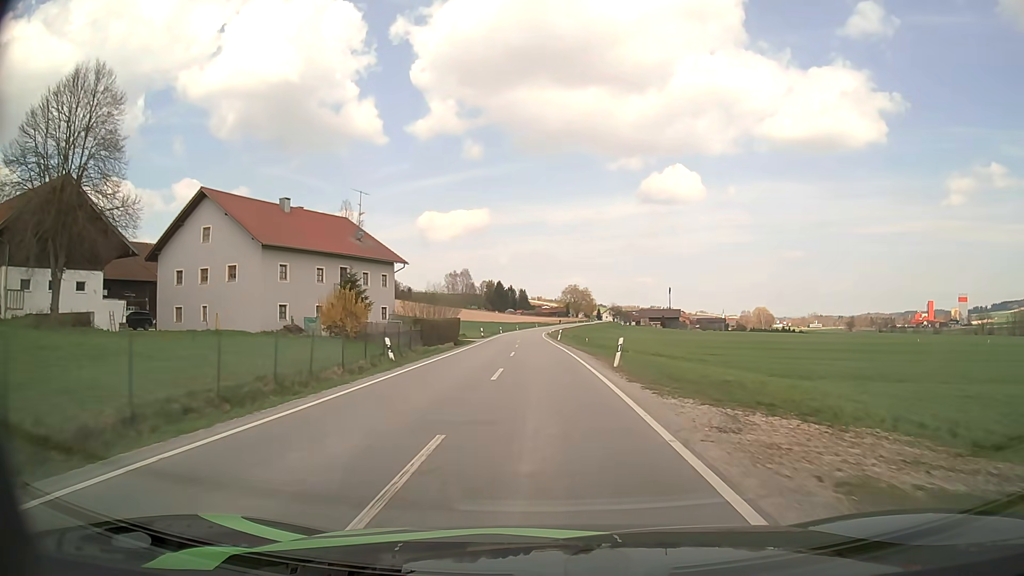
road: secondary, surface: asphalt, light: Day
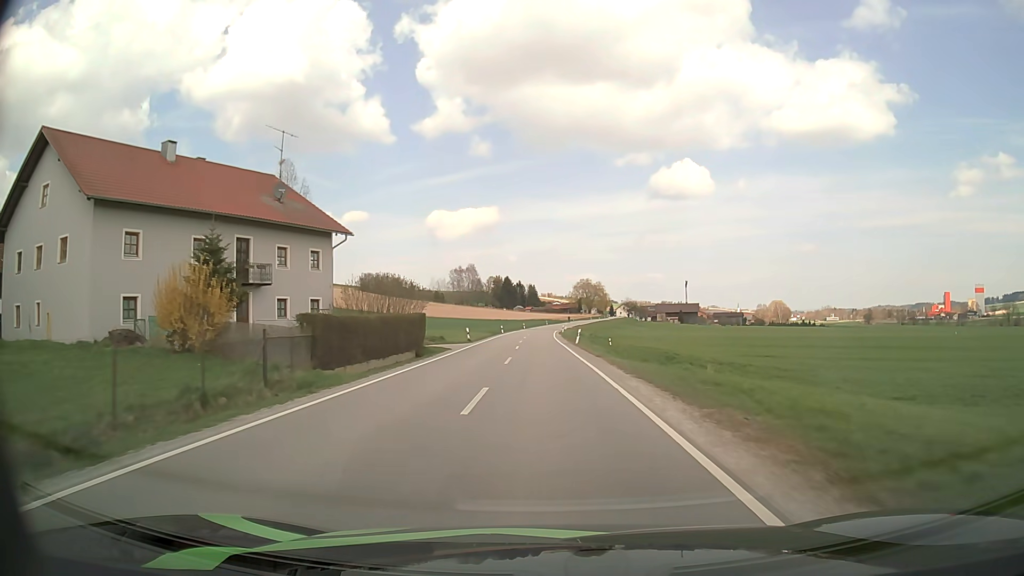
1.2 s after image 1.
(-0.1, +18.6) m; -1°
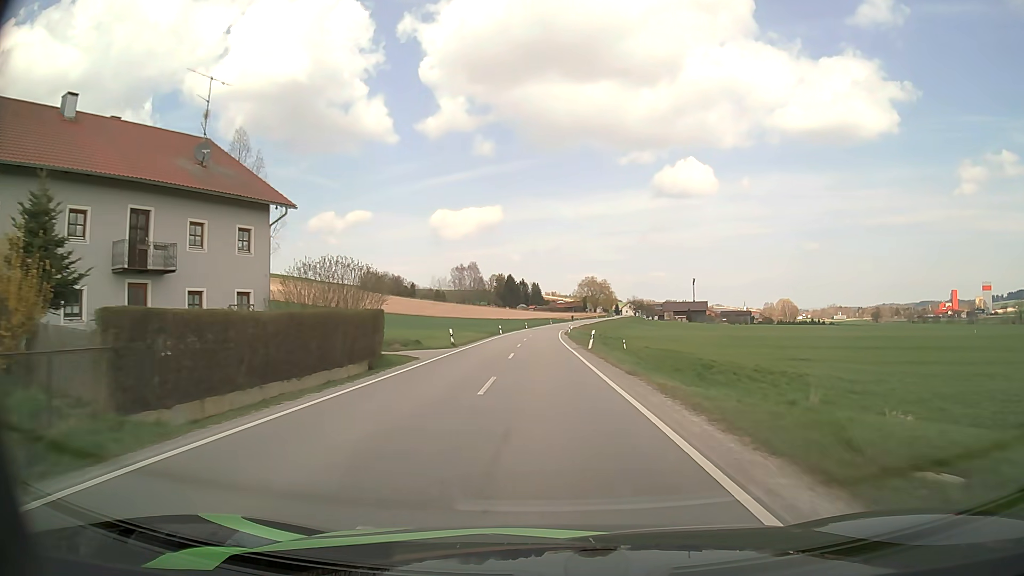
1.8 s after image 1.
(0.0, +9.4) m; -1°
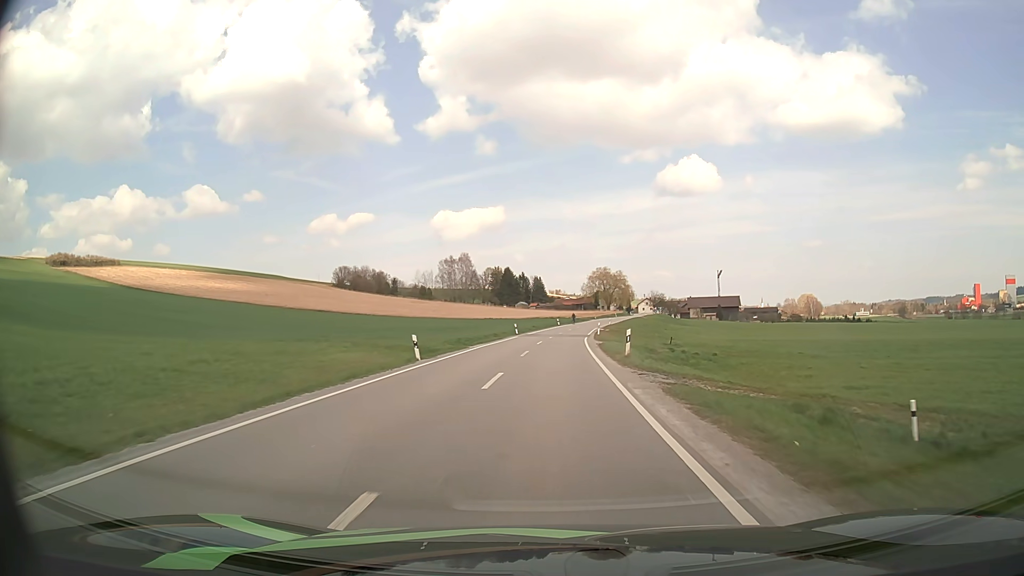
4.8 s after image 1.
(-0.3, +47.7) m; 0°
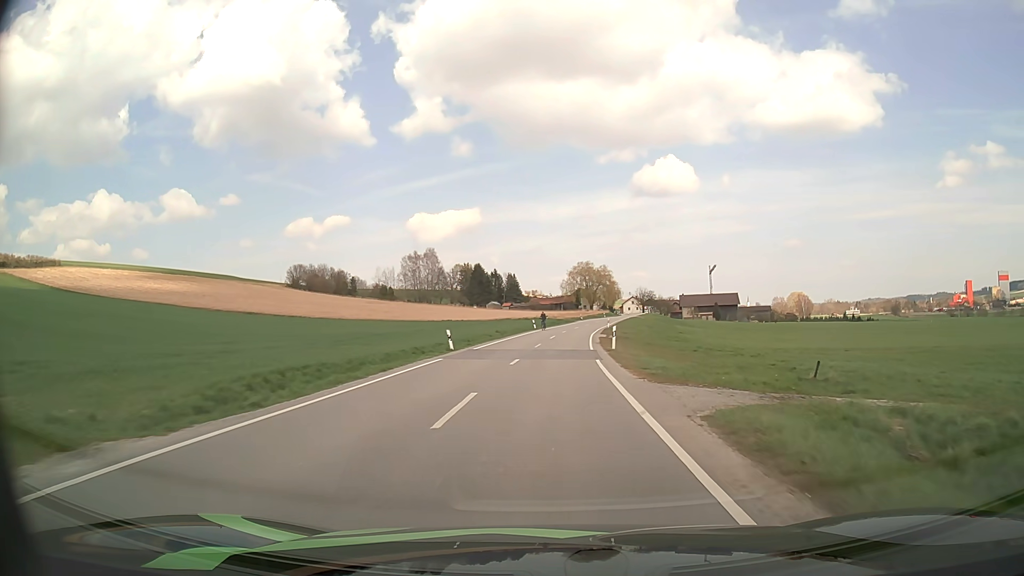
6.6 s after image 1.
(+0.4, +29.1) m; +2°
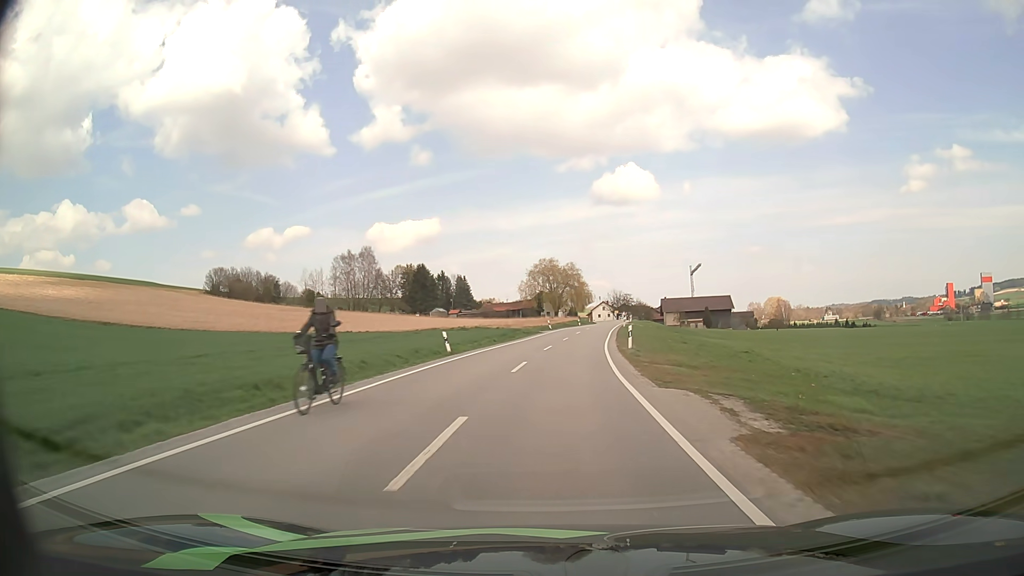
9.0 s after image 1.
(+0.9, +39.3) m; +3°
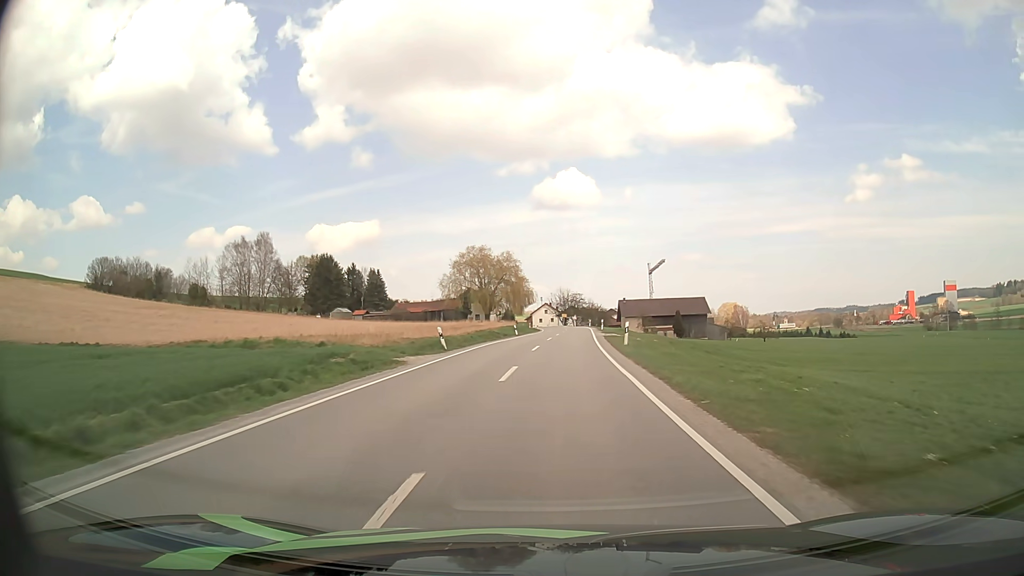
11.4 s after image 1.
(+1.8, +39.6) m; +5°
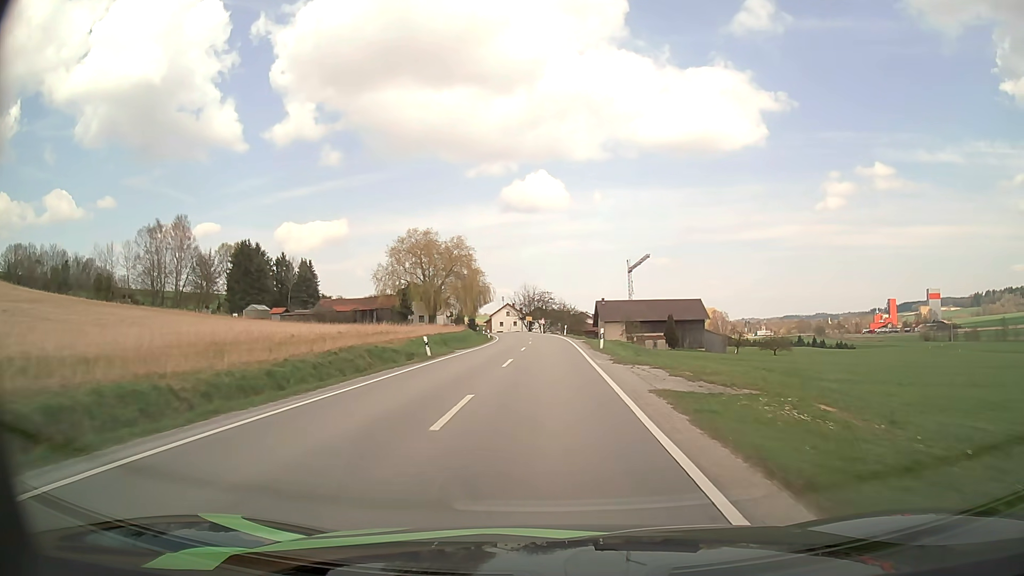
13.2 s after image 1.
(+0.9, +29.7) m; +3°
(0, +10) (0, +20) (0, +30) (0, +40) (0, +50) (0, +60) (-1, +70) (-2, +80) (-3, +90) (-4, +100) m
